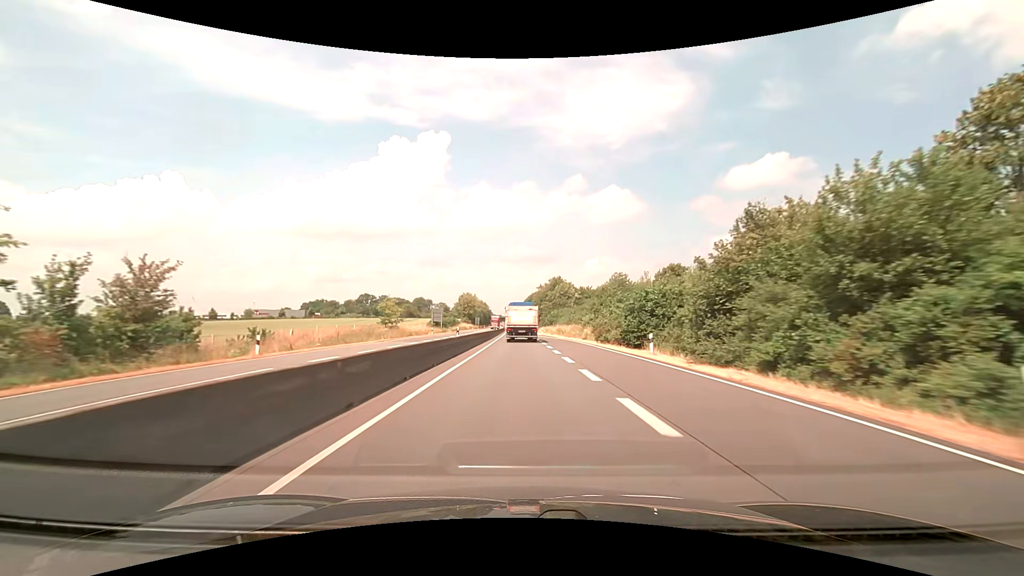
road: trunk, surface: asphalt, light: Day
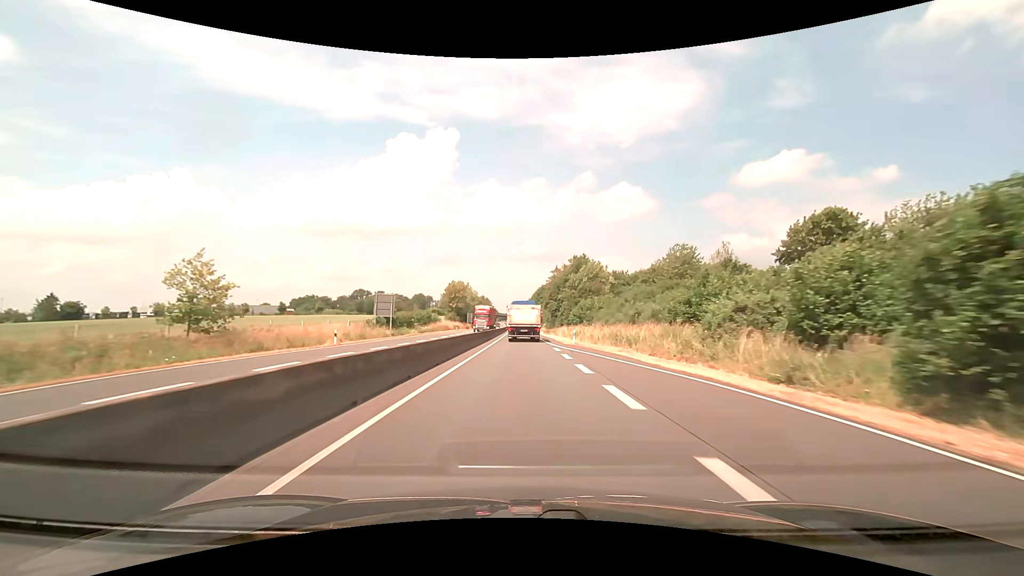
(-0.3, +40.2) m; -1°
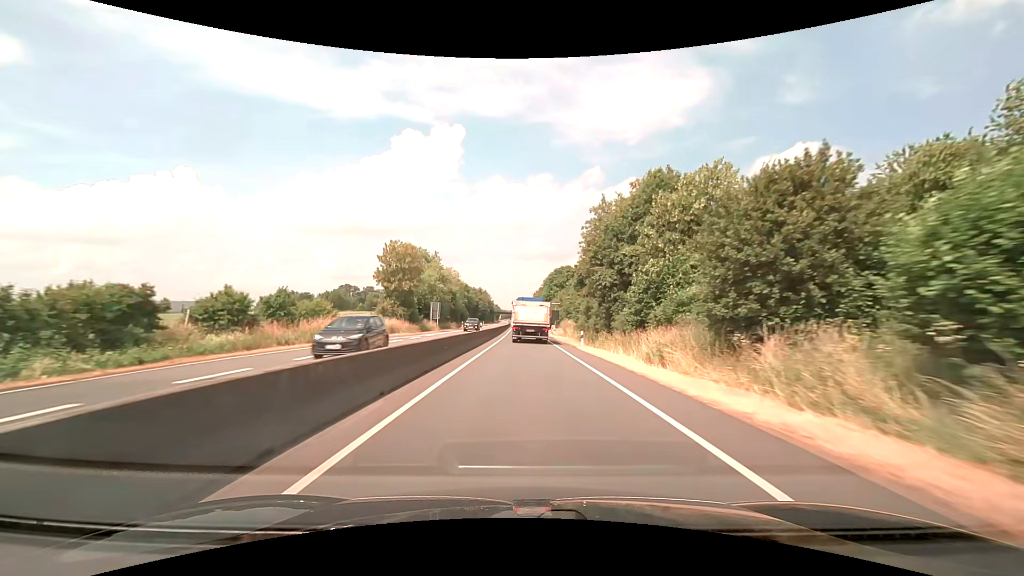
(-0.3, +51.2) m; -1°
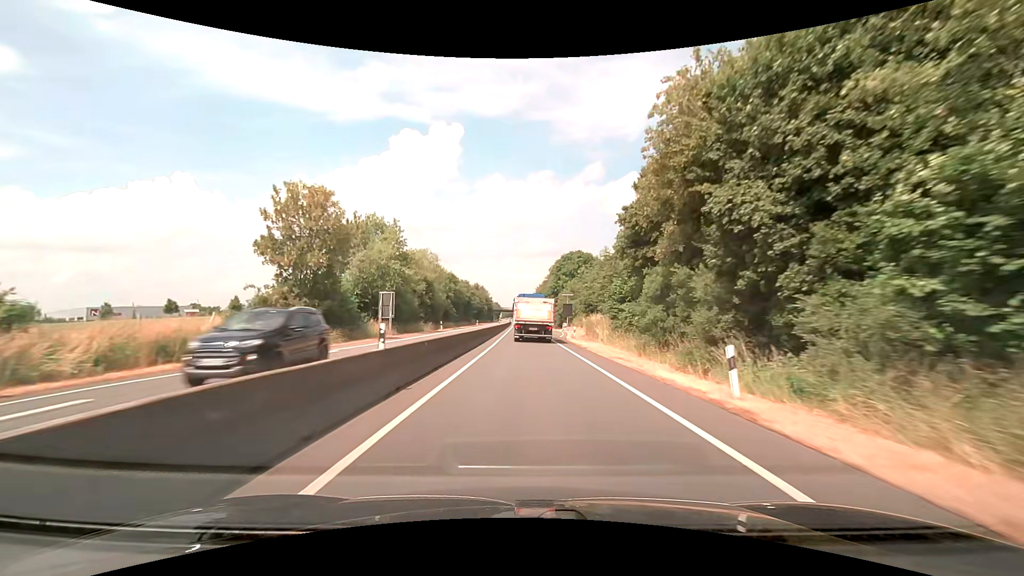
(0.0, +23.4) m; 0°
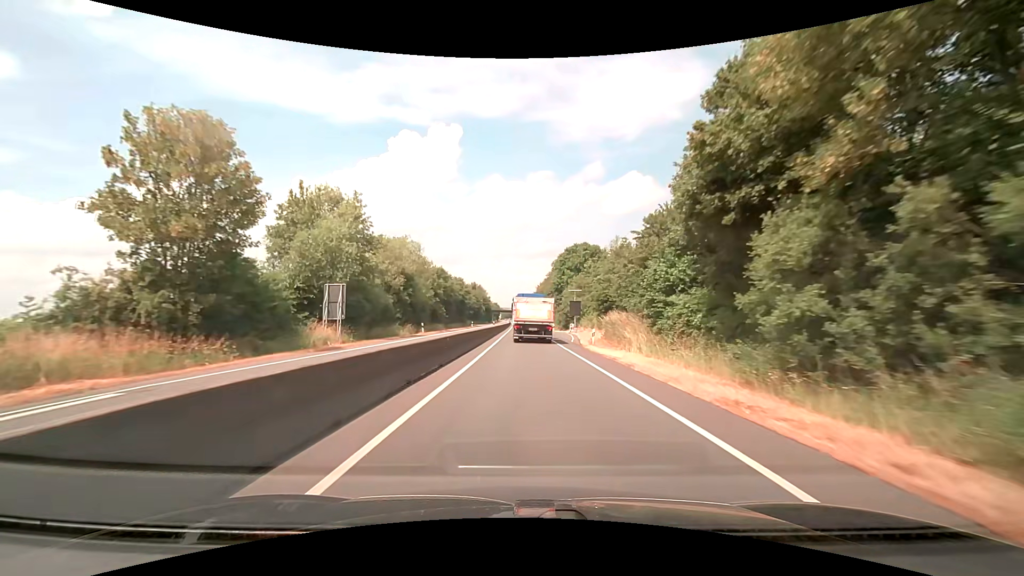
(0.0, +11.2) m; 0°
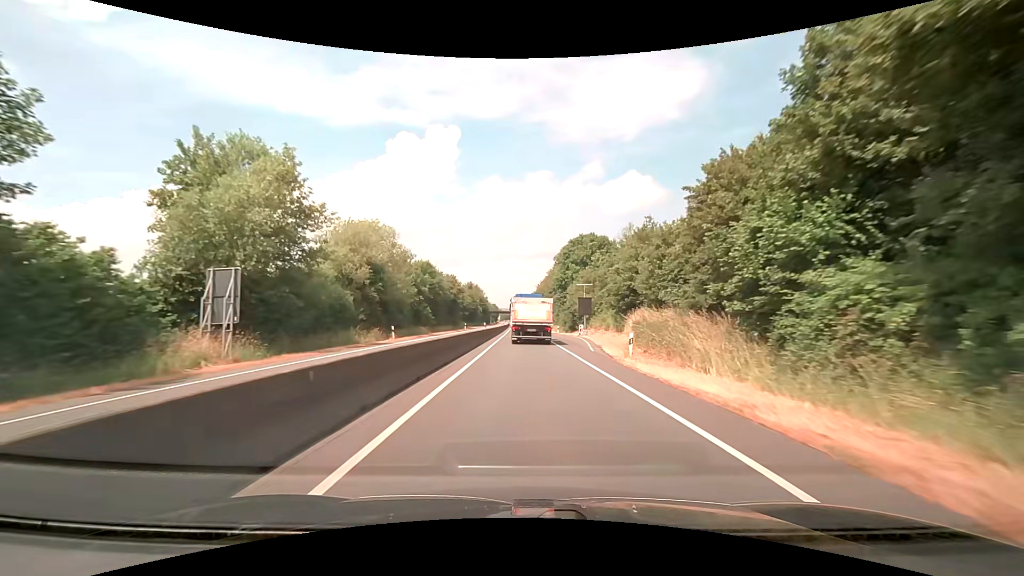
(0.0, +10.9) m; 0°
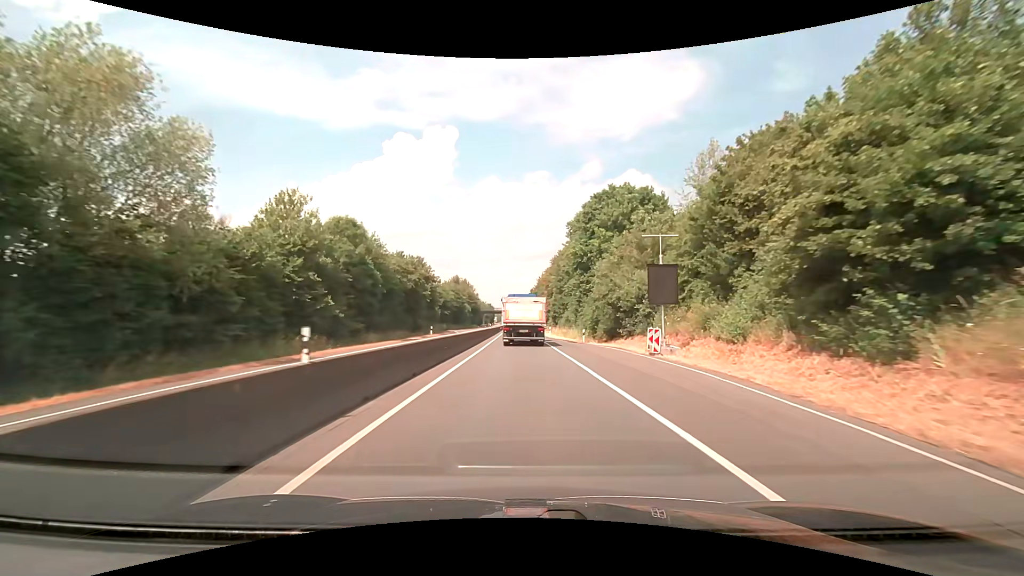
(+0.1, +30.9) m; 0°
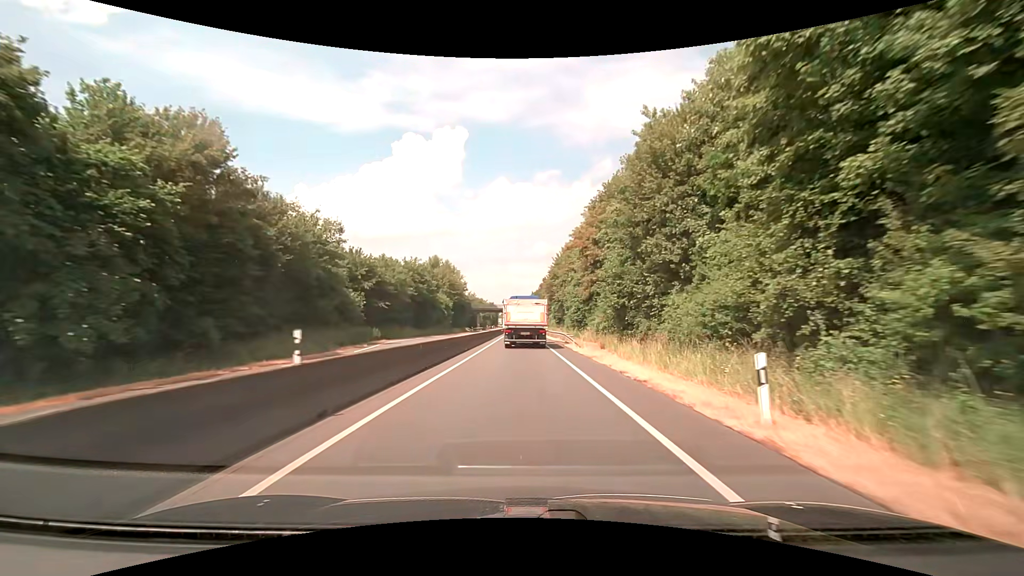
(-0.1, +49.4) m; -1°
(0, +10) (0, +20) (0, +30) (0, +40) (0, +50) (0, +60) (0, +70) (-1, +80) (-1, +90) (-1, +100) m
